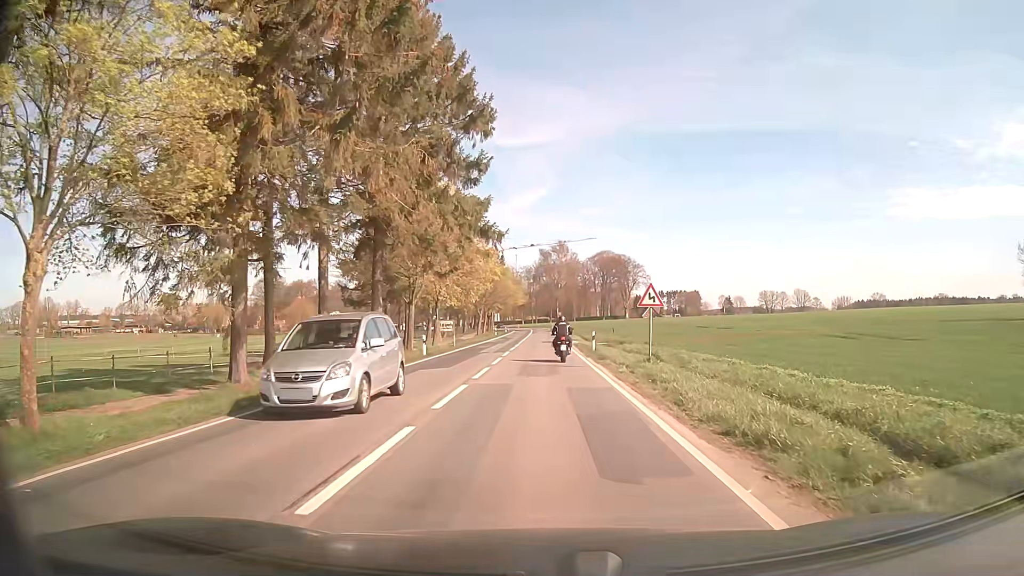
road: secondary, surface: asphalt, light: Day
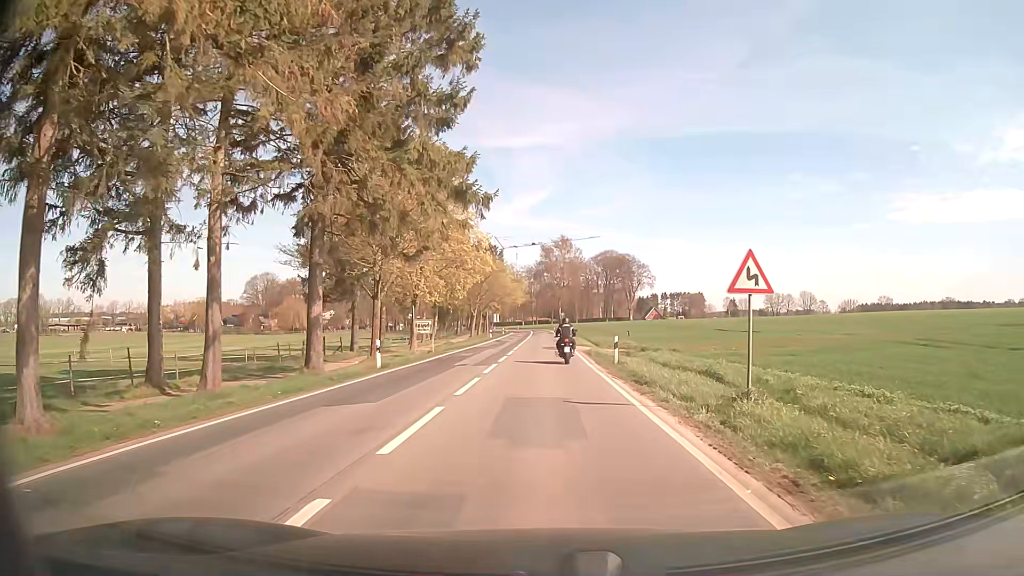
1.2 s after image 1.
(0.0, +10.0) m; +1°
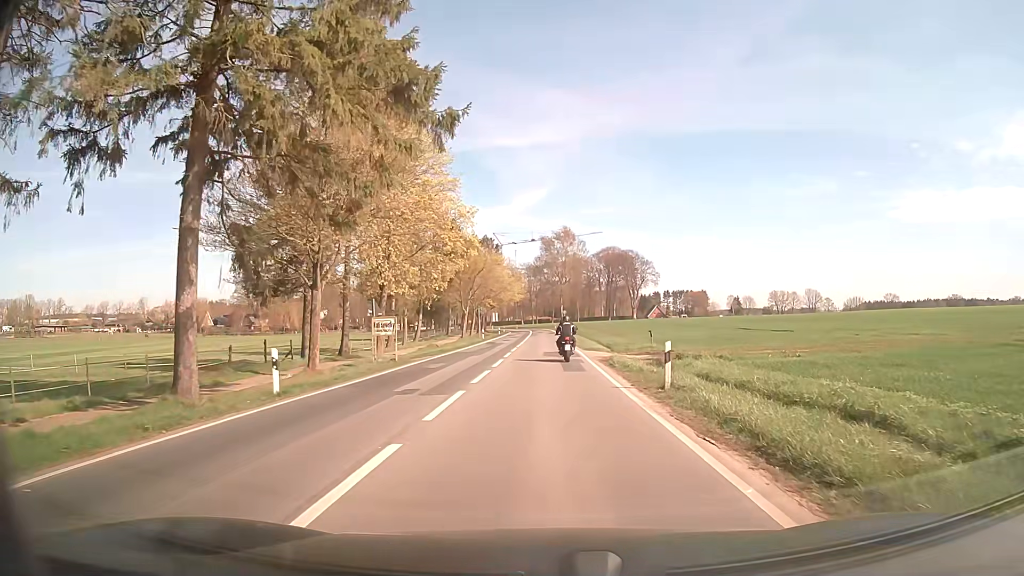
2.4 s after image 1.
(-0.1, +9.9) m; 0°
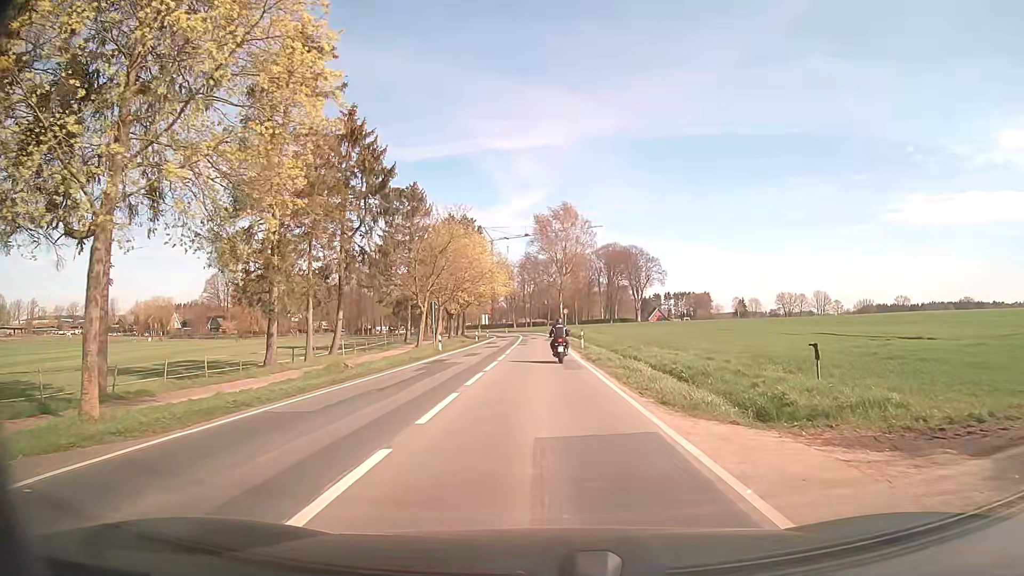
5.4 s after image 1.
(-0.3, +24.8) m; -1°
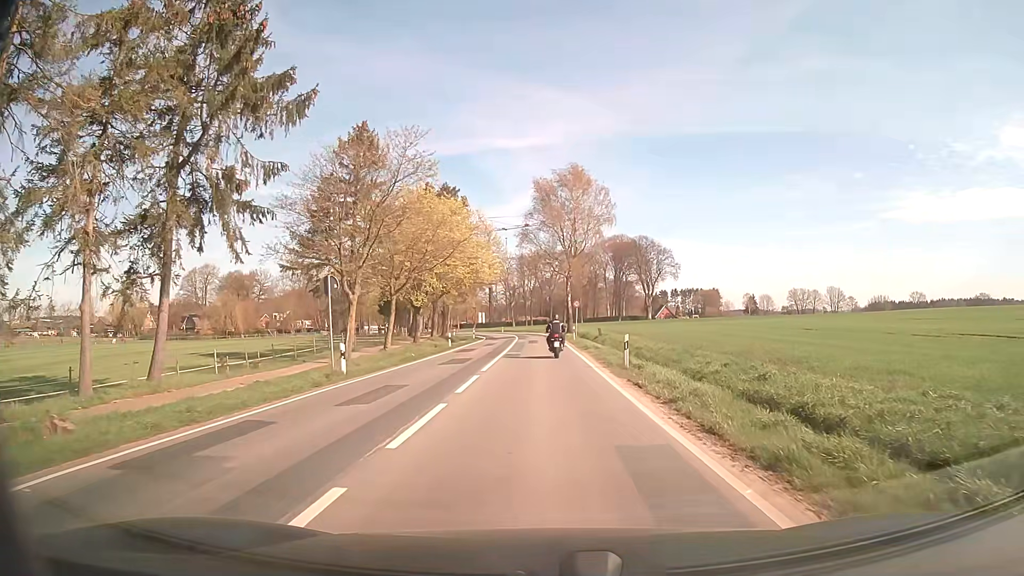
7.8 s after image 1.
(+0.1, +20.4) m; 0°
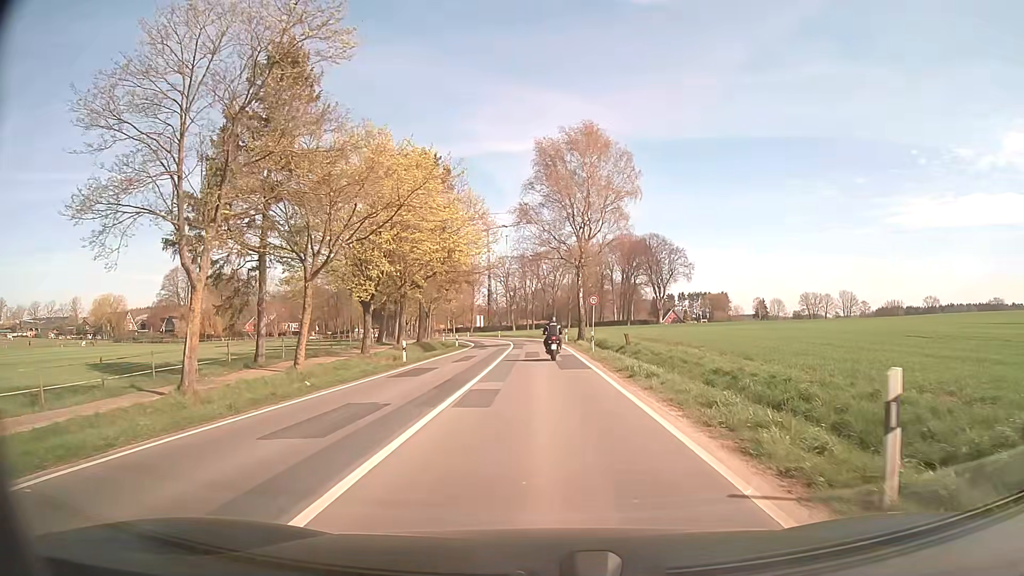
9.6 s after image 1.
(0.0, +15.8) m; 0°
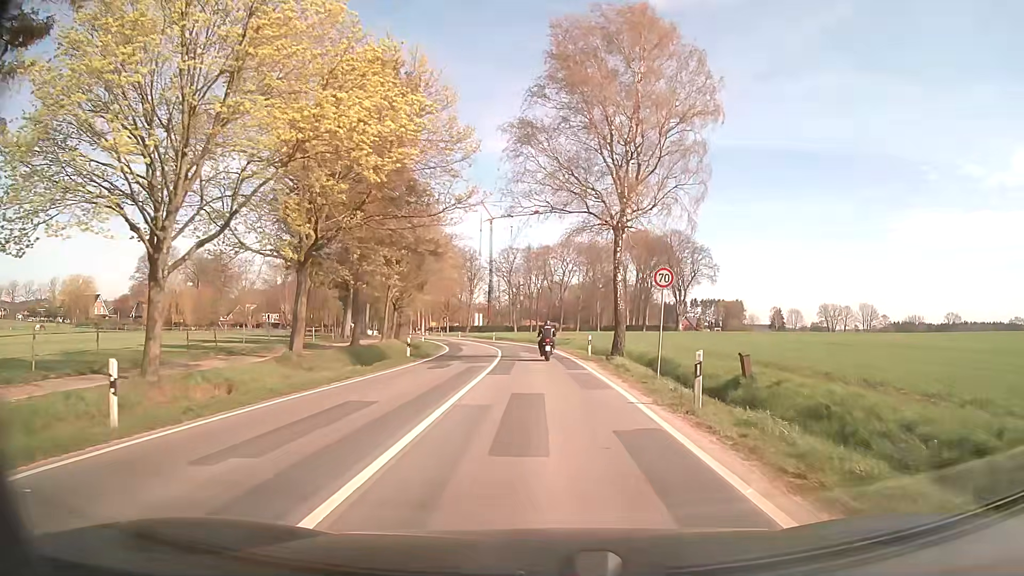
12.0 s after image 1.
(-0.2, +21.4) m; -1°
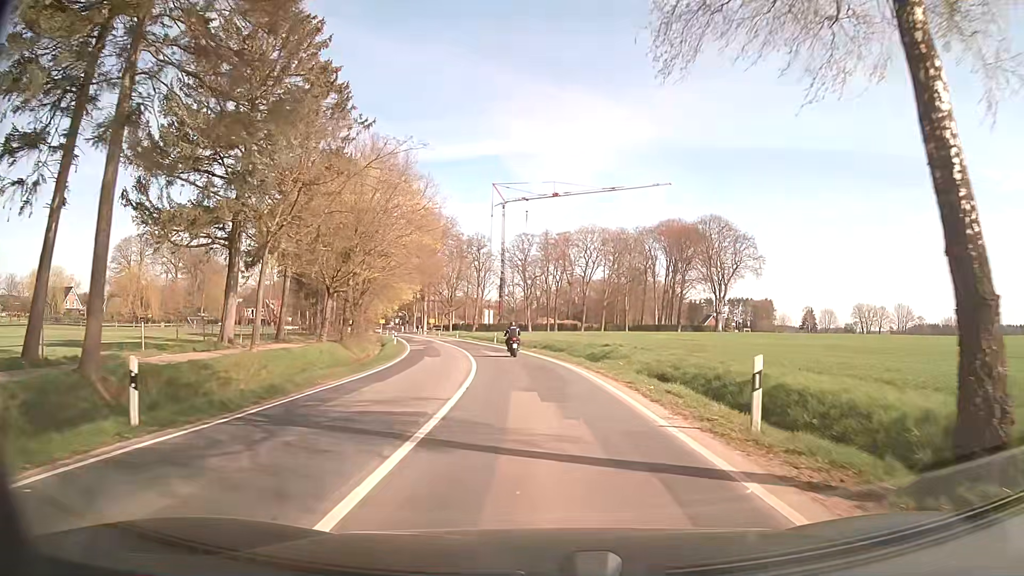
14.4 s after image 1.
(-0.2, +24.2) m; -2°
(0, +10) (-1, +20) (-2, +30) (-3, +40) (-5, +50) (-7, +60) (-9, +69) (-11, +79) (-13, +89) (-16, +98) m
